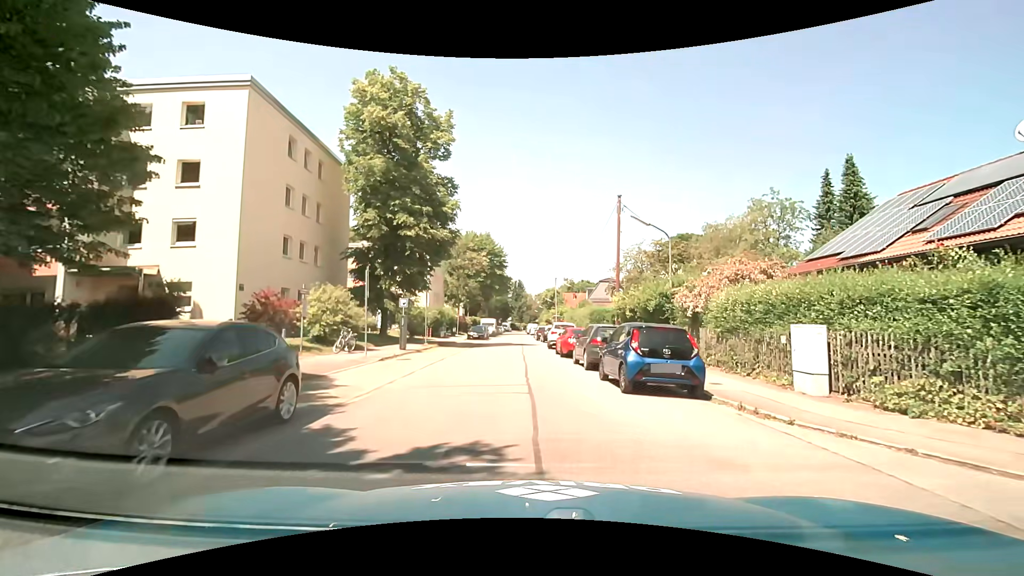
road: residential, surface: asphalt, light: Day
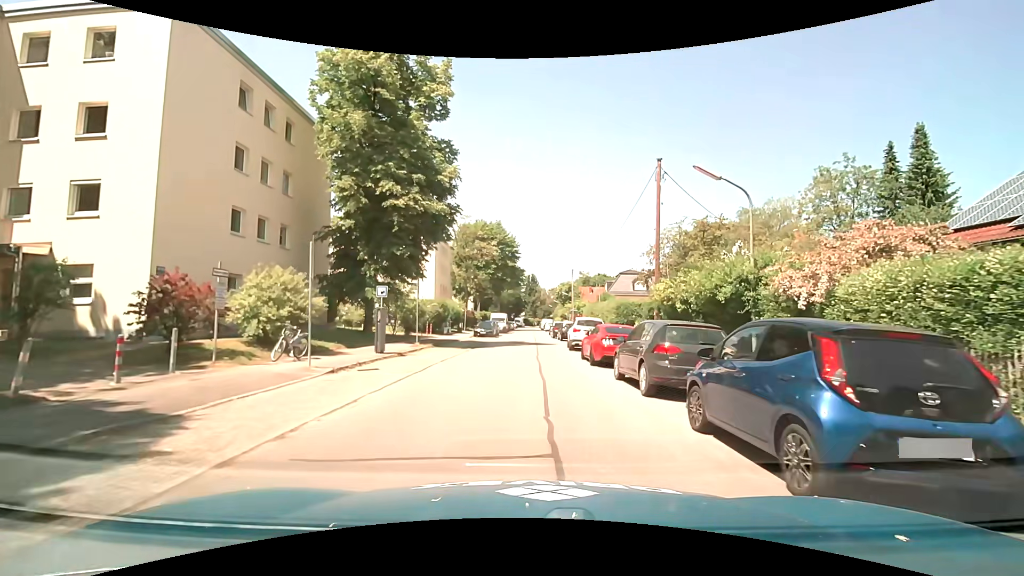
(-0.1, +6.3) m; -1°
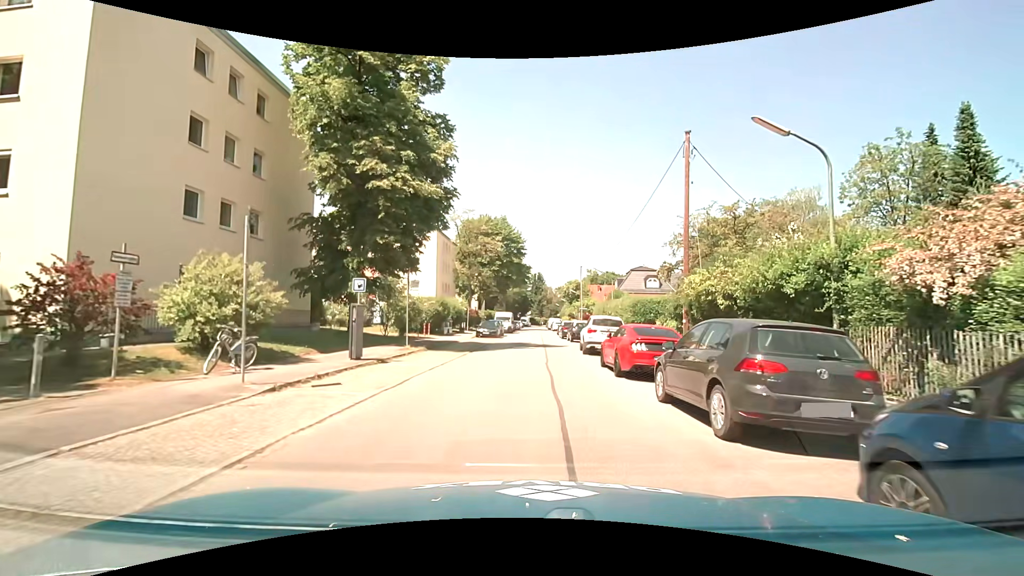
(-0.1, +3.4) m; -2°
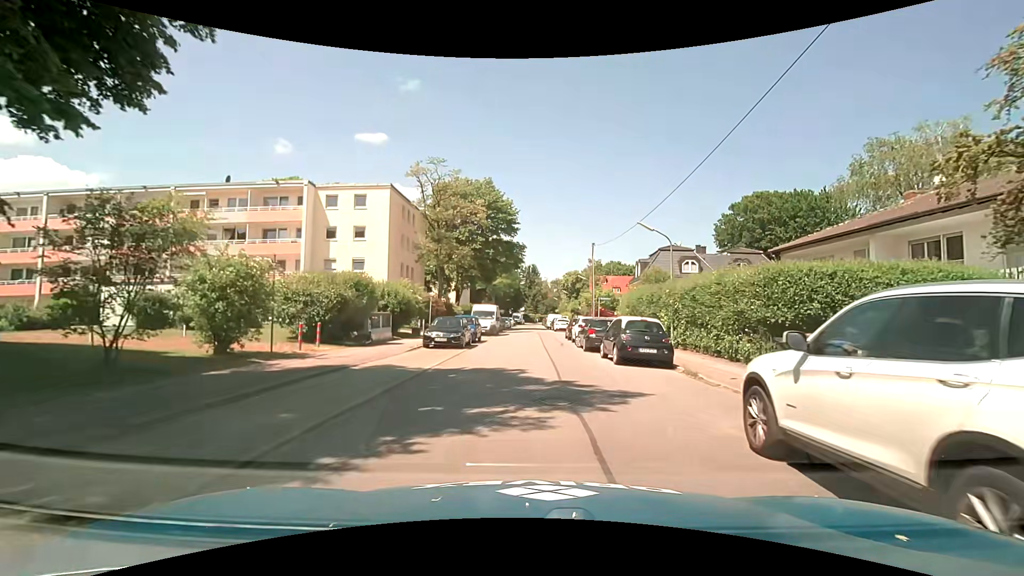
(+0.3, +19.0) m; +2°
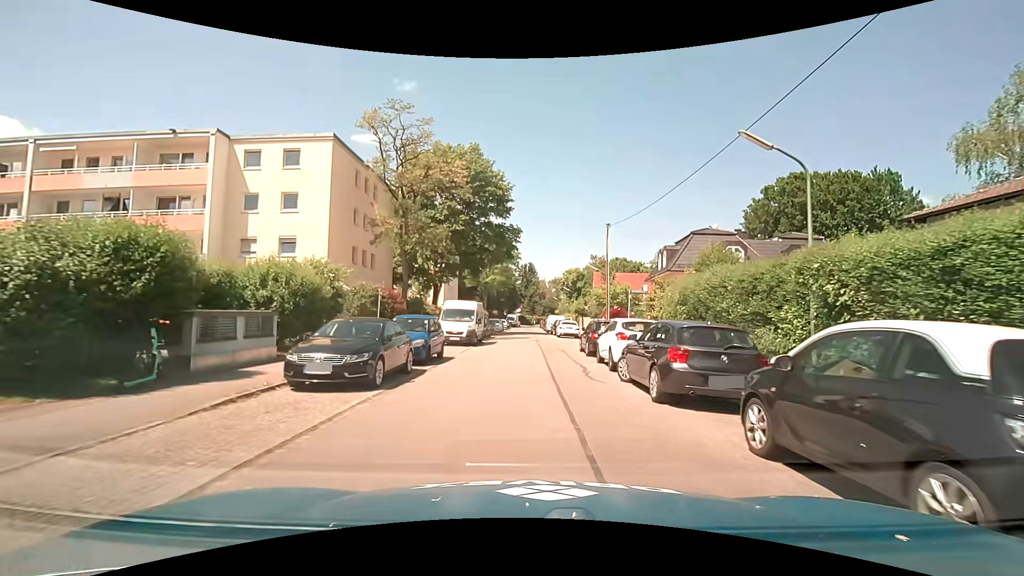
(+0.1, +12.1) m; 0°
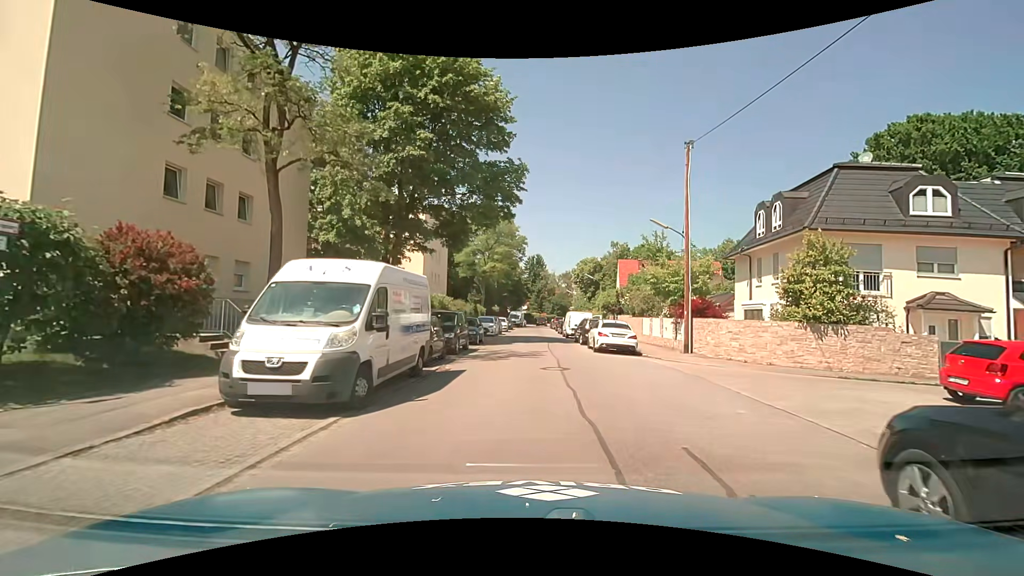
(-0.1, +18.6) m; -1°
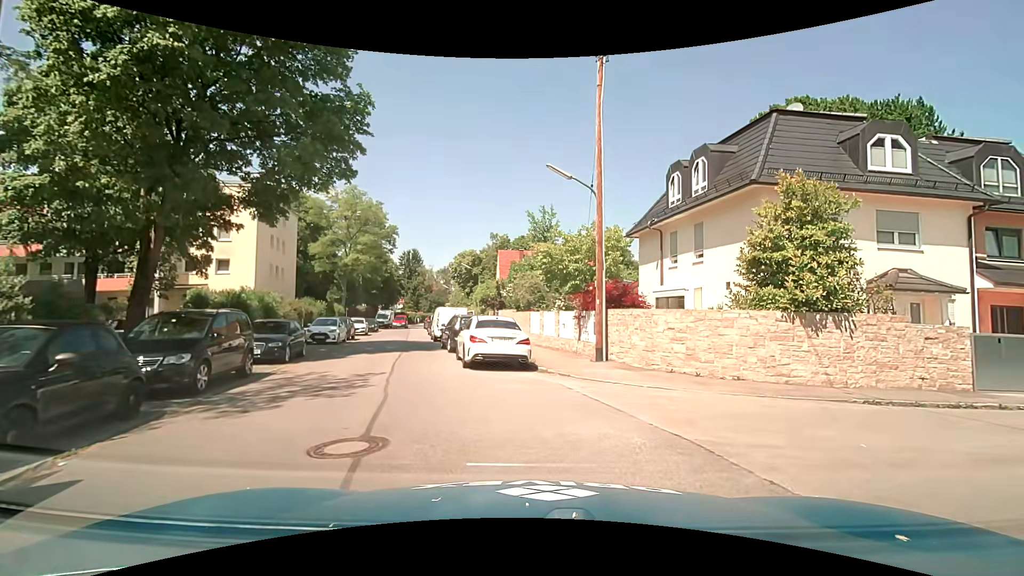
(+0.9, +7.9) m; +14°
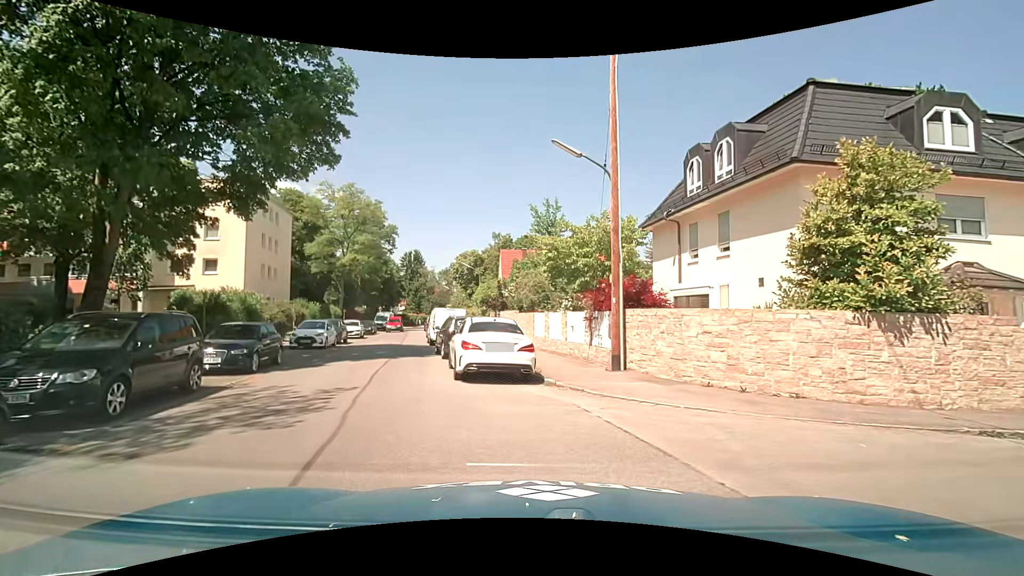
(0.0, +2.2) m; -1°
(-2, +10) (-5, +19) (-7, +29) (-9, +39) (-11, +48) (-14, +58) (-16, +68) (-16, +78) (-16, +88) (-18, +98) m
